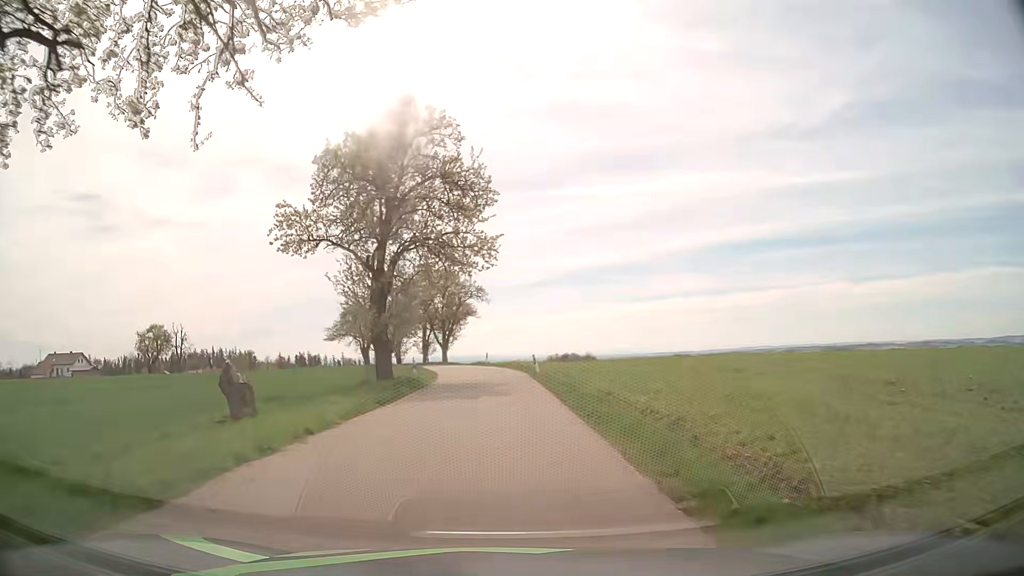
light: Day
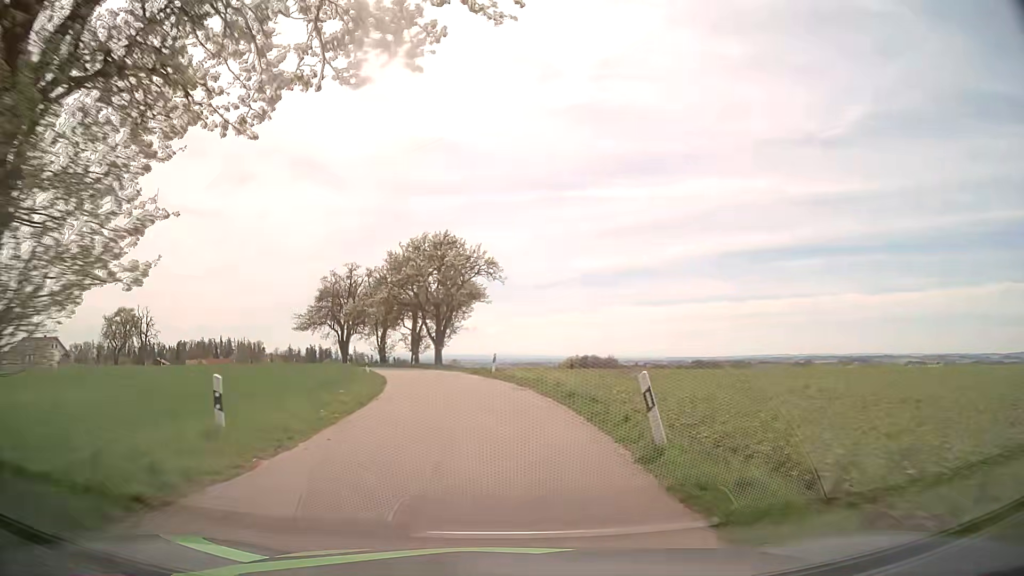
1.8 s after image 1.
(-0.3, +22.8) m; -2°
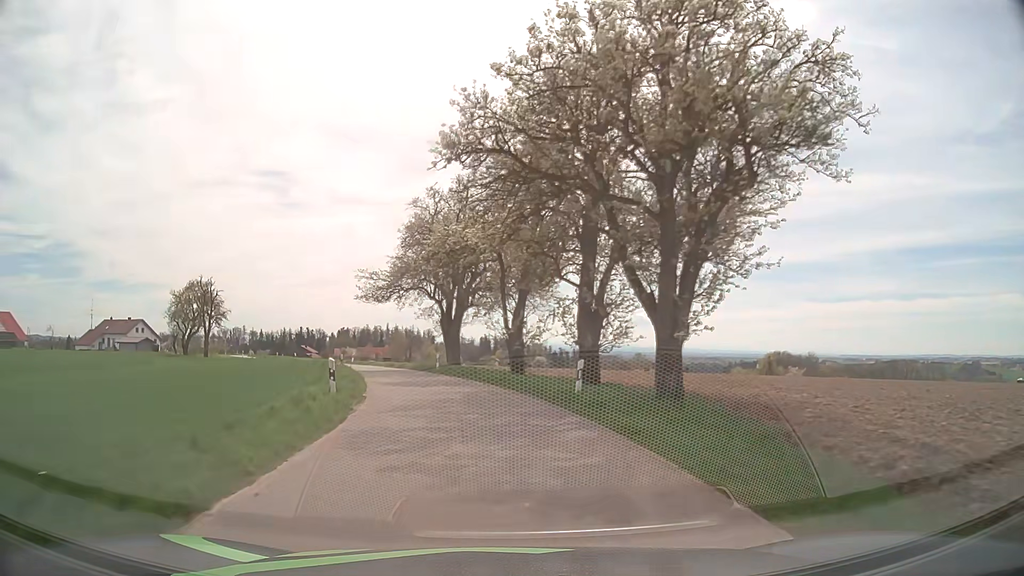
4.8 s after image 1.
(-4.4, +39.1) m; -15°
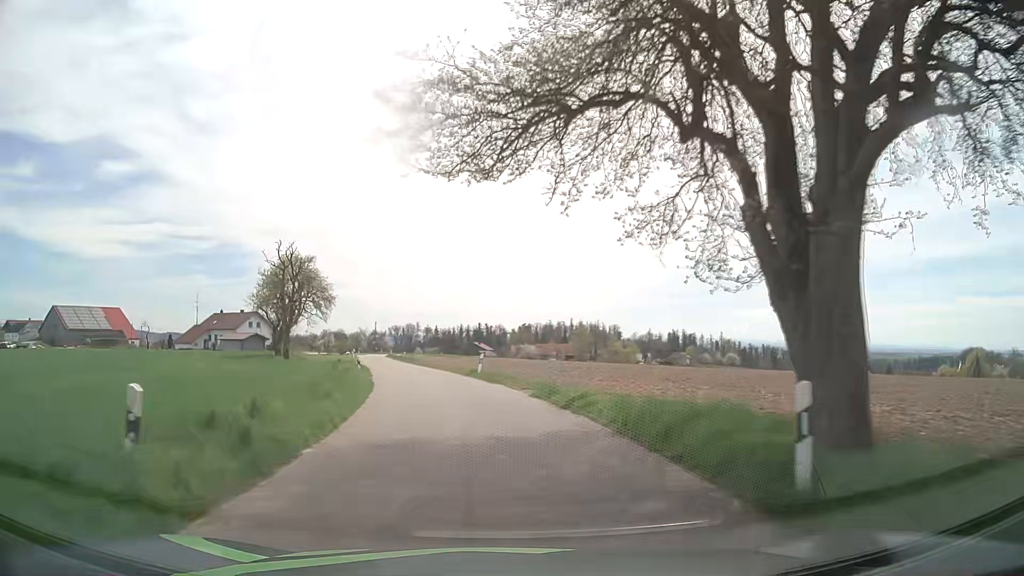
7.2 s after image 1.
(-4.5, +32.4) m; -16°
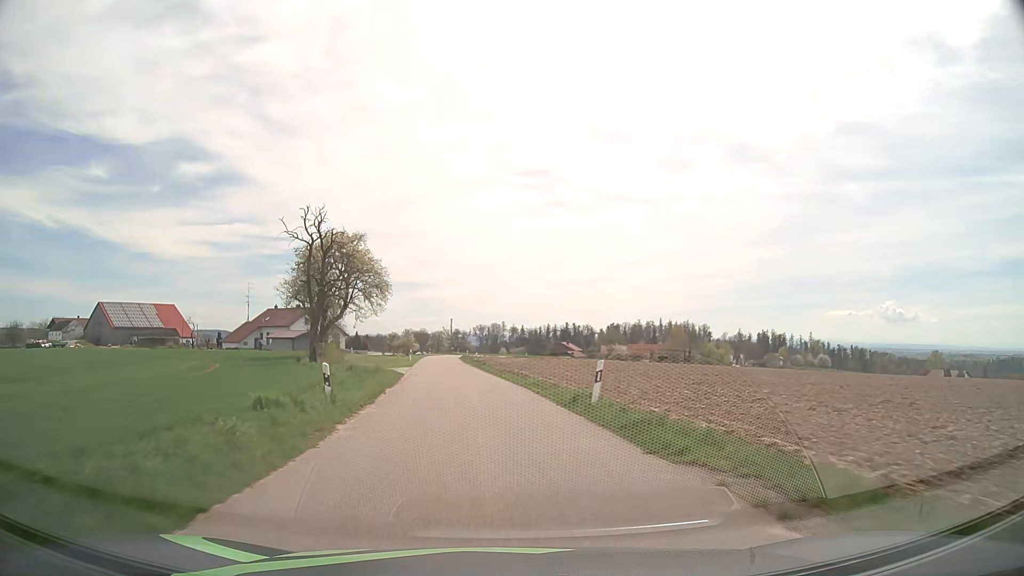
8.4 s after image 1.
(-1.1, +17.0) m; -7°
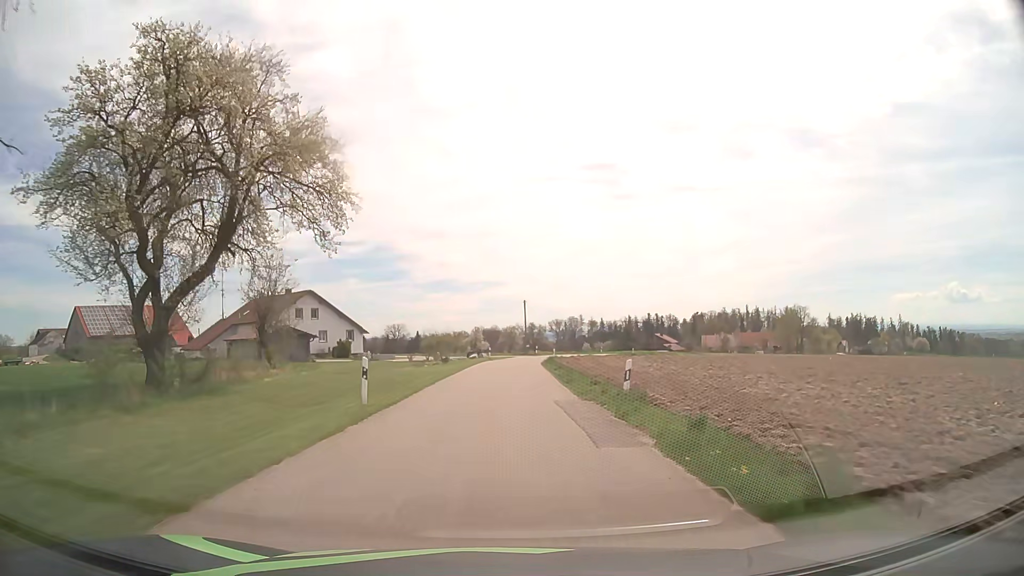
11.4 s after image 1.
(-3.7, +44.1) m; -7°
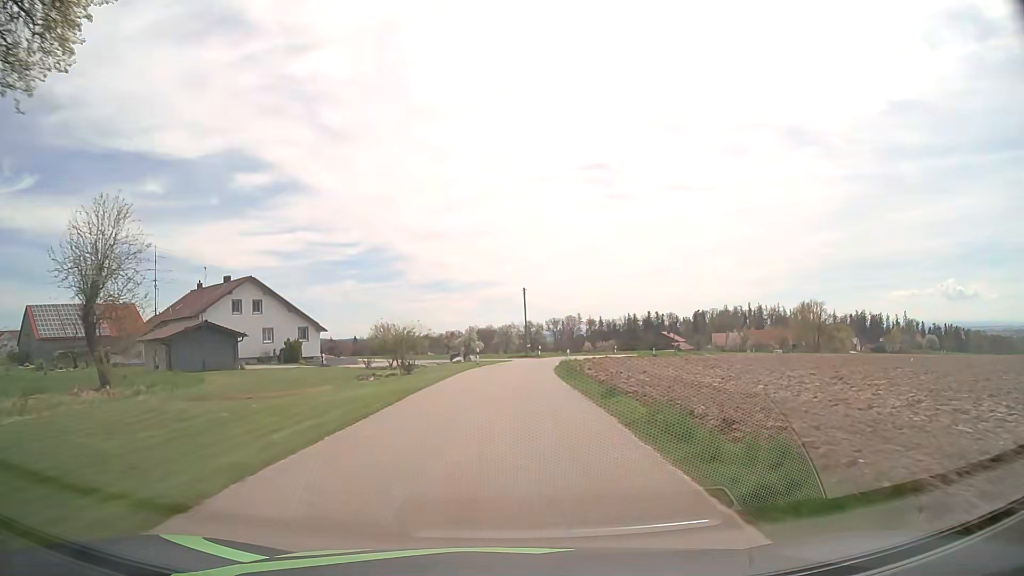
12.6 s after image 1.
(0.0, +17.7) m; 0°
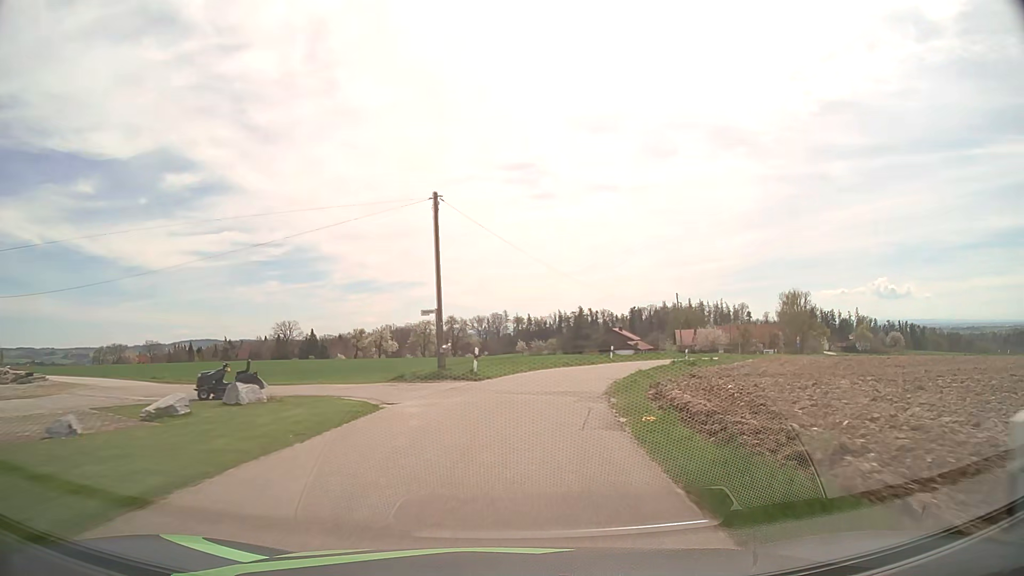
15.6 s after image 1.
(+1.3, +41.5) m; +6°
(0, +10) (+2, +20) (+4, +30) (+7, +39) (+11, +48) (+16, +57) (+20, +66) (+25, +75) (+30, +83) (+36, +91) m
